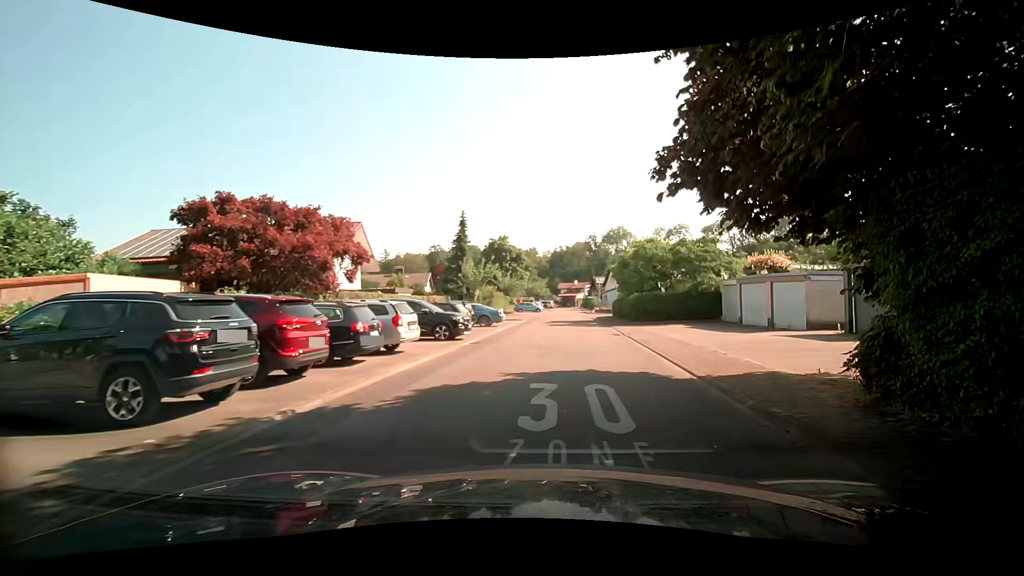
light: Day
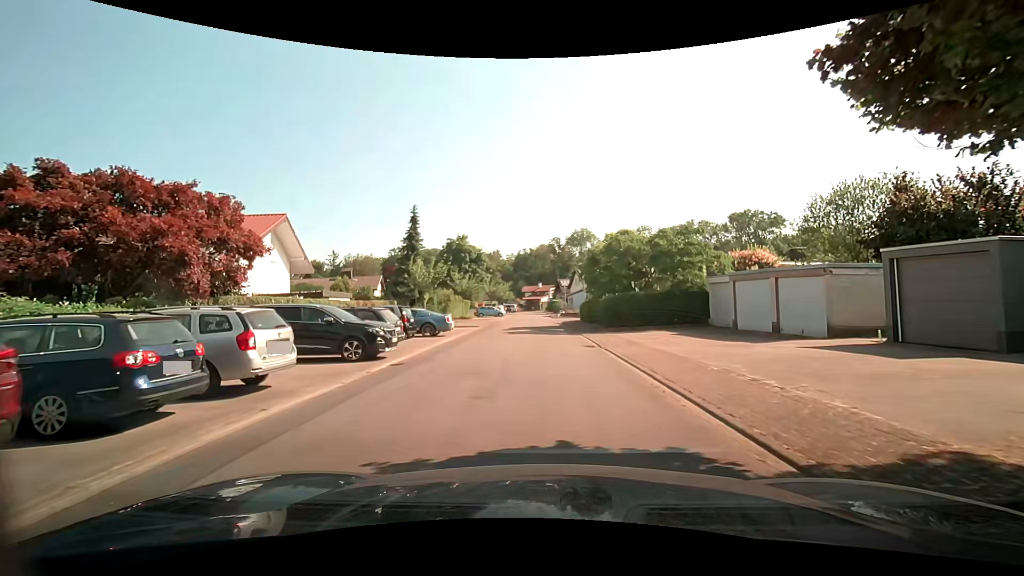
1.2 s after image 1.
(+0.3, +5.1) m; +5°
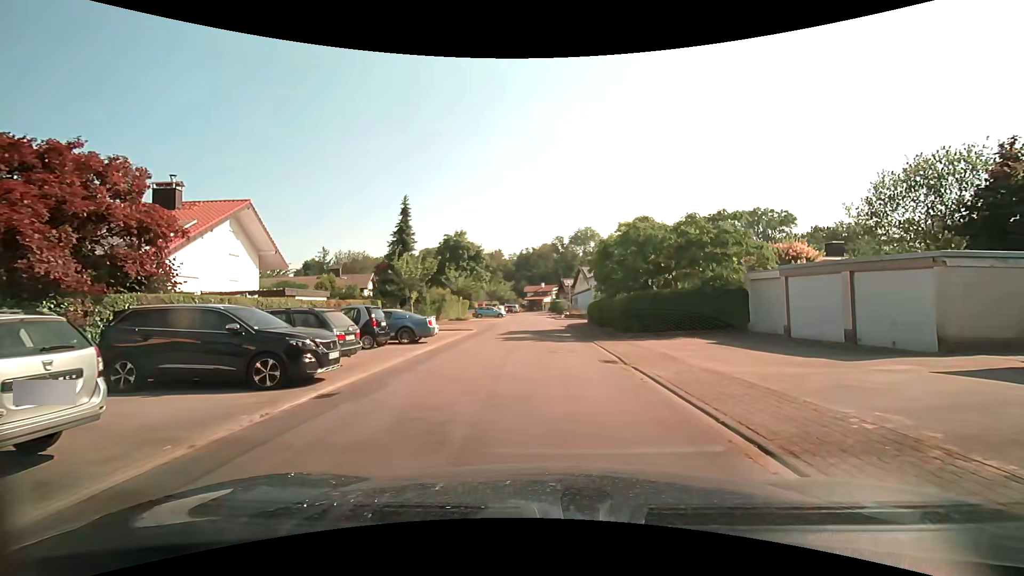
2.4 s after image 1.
(0.0, +4.3) m; +2°
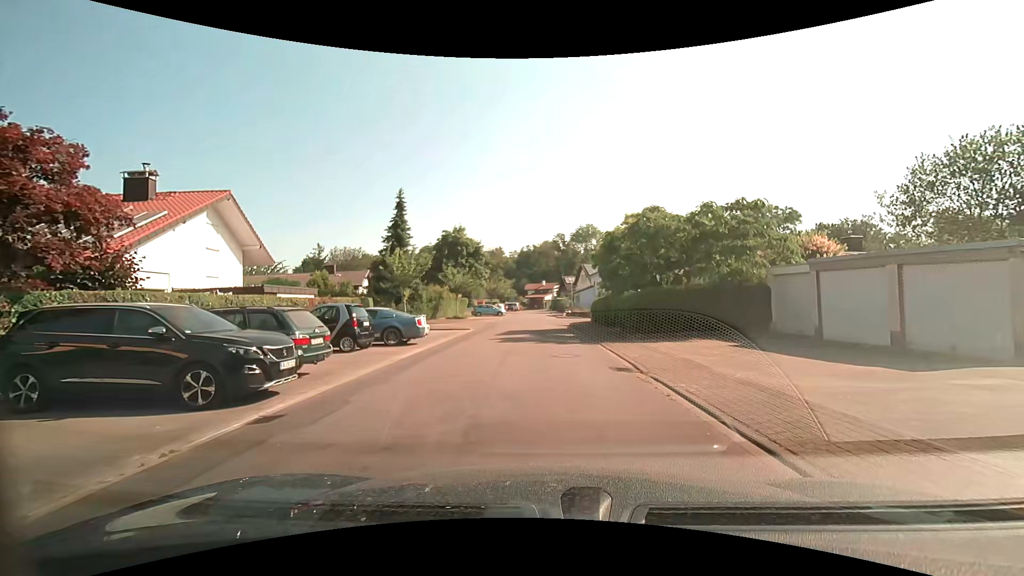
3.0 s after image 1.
(-0.1, +1.9) m; -2°
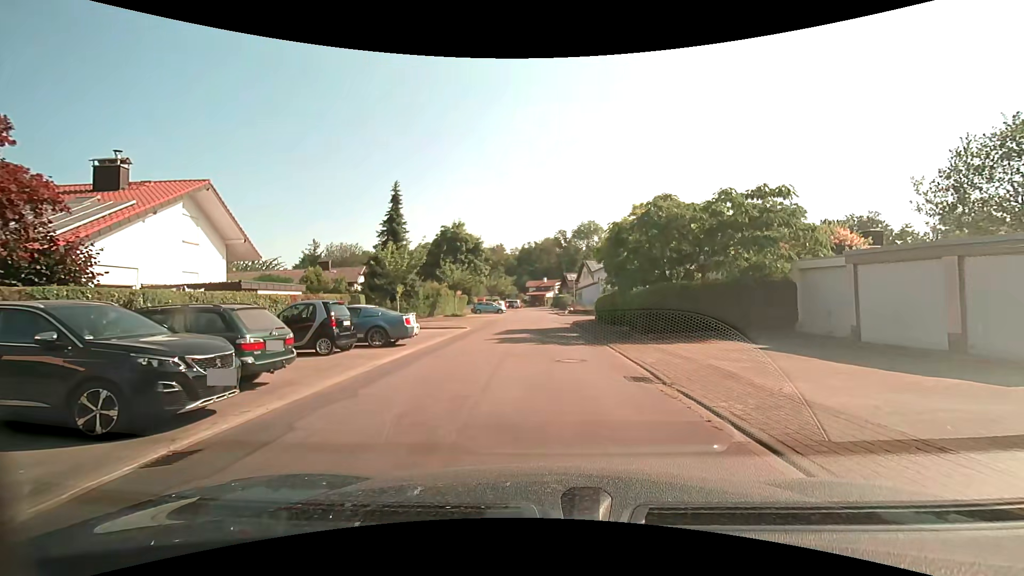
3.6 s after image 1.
(0.0, +1.7) m; -2°
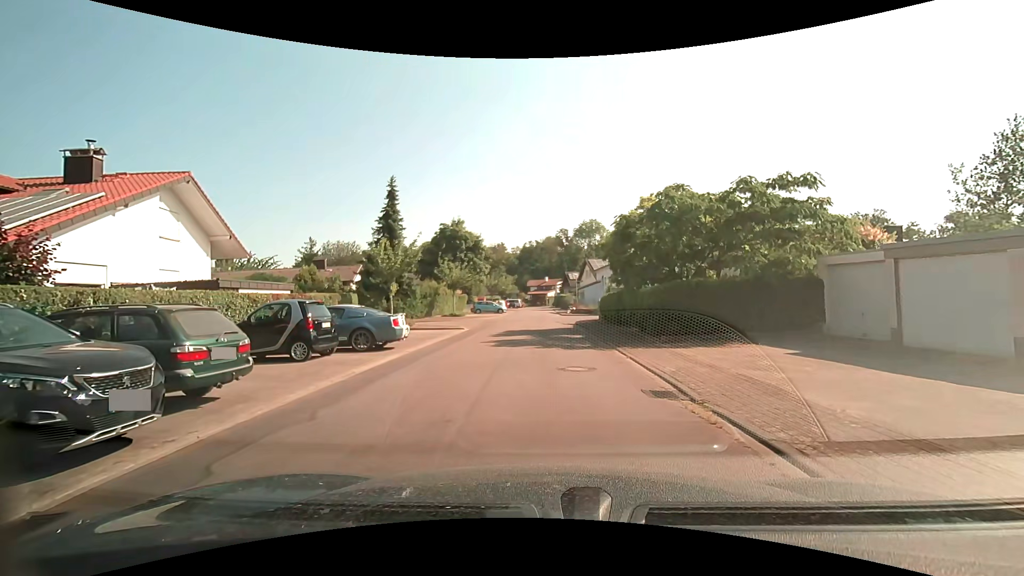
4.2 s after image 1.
(0.0, +1.4) m; +1°
